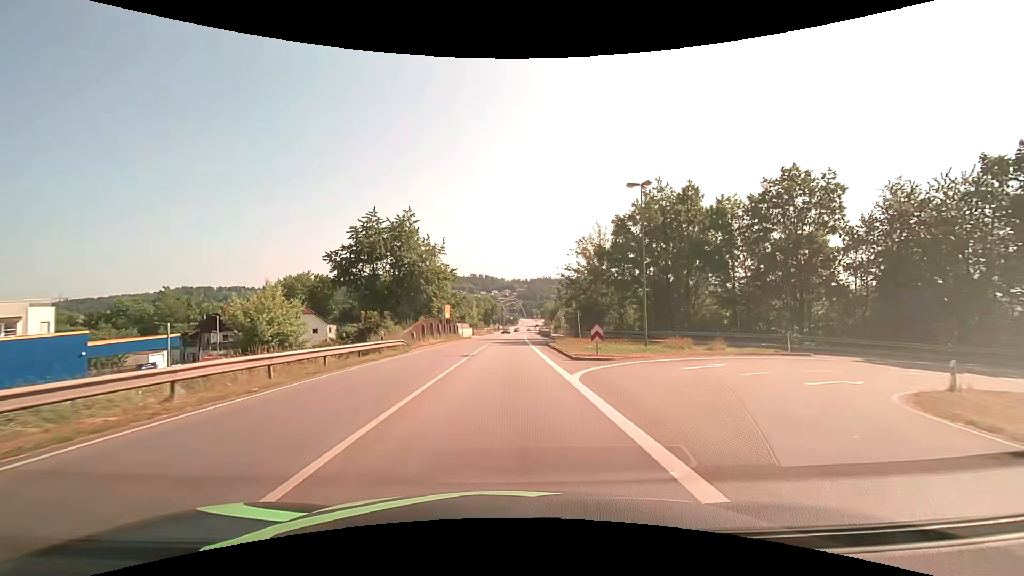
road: primary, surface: asphalt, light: Day
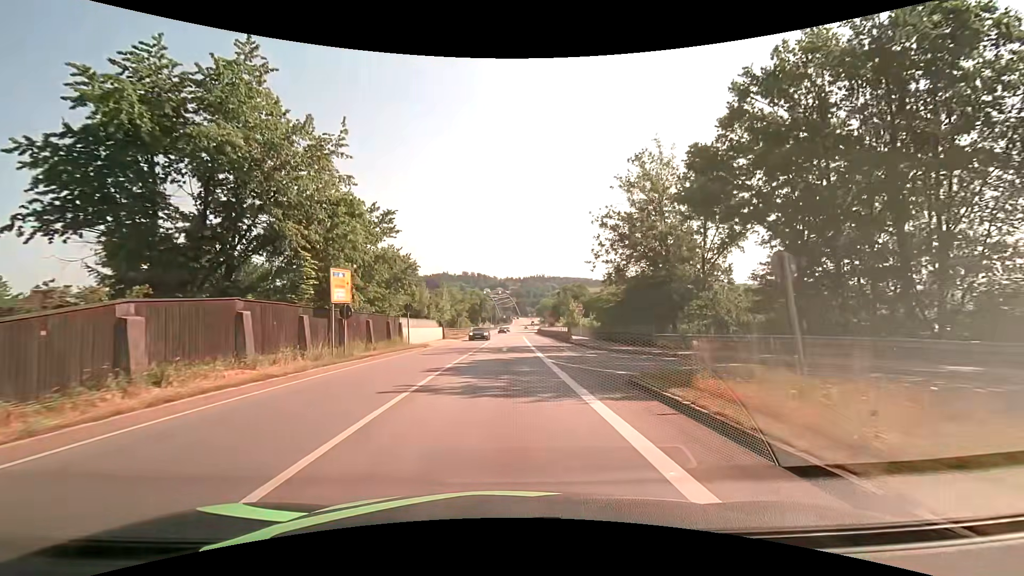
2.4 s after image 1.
(+0.3, +30.6) m; +1°
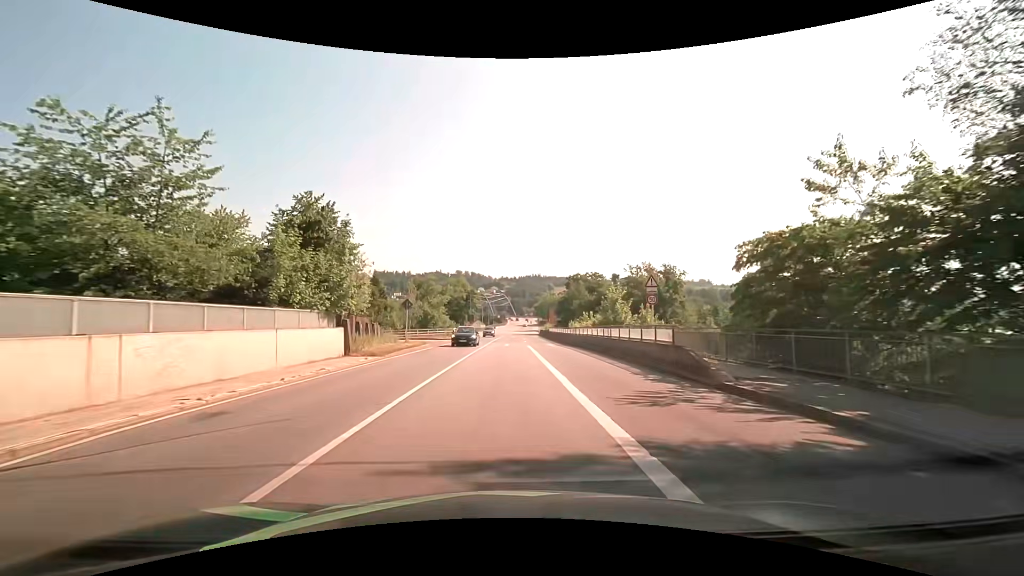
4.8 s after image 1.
(+0.2, +30.6) m; +1°
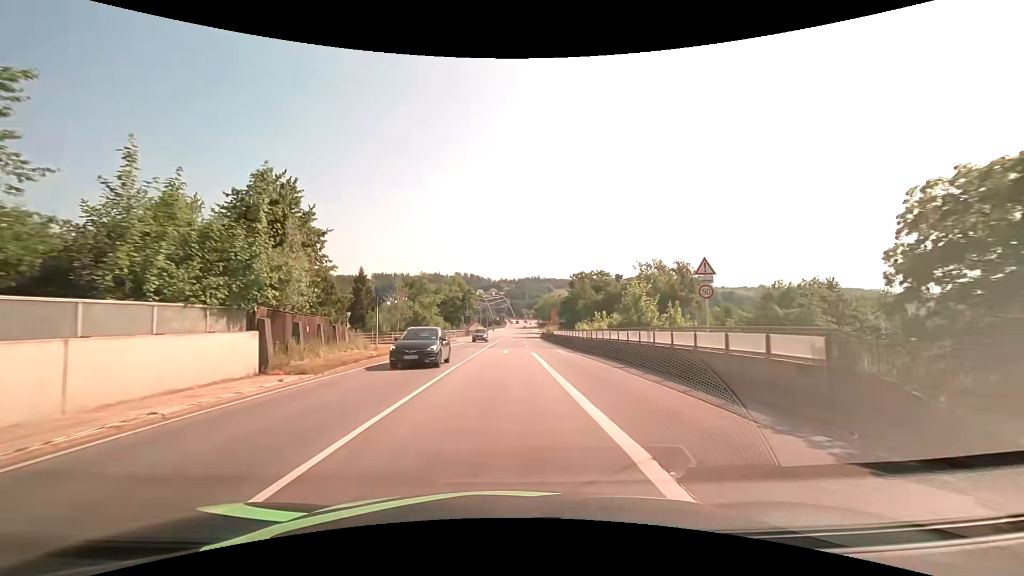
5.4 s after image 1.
(0.0, +7.6) m; 0°
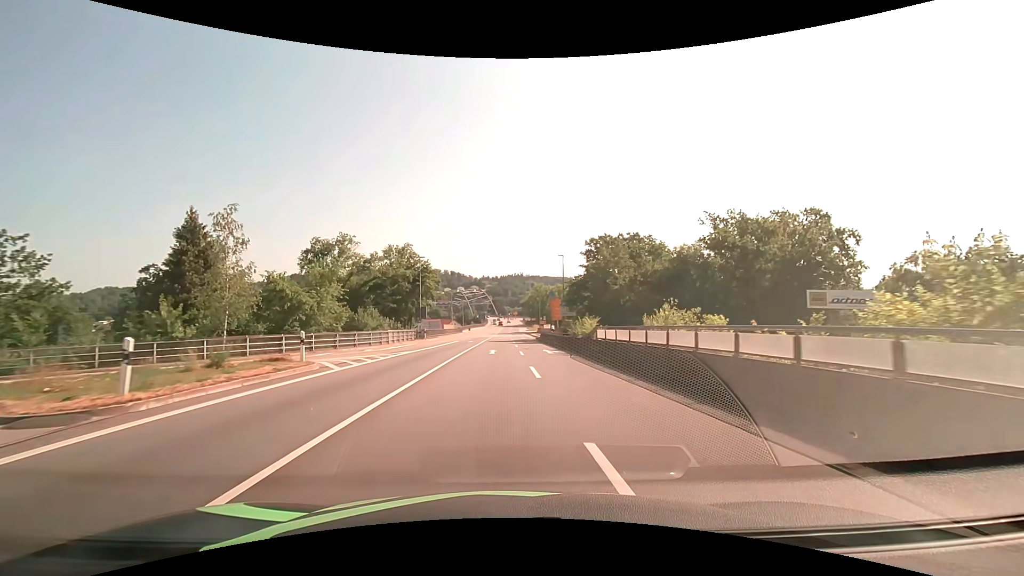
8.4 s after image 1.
(+0.5, +38.1) m; +2°
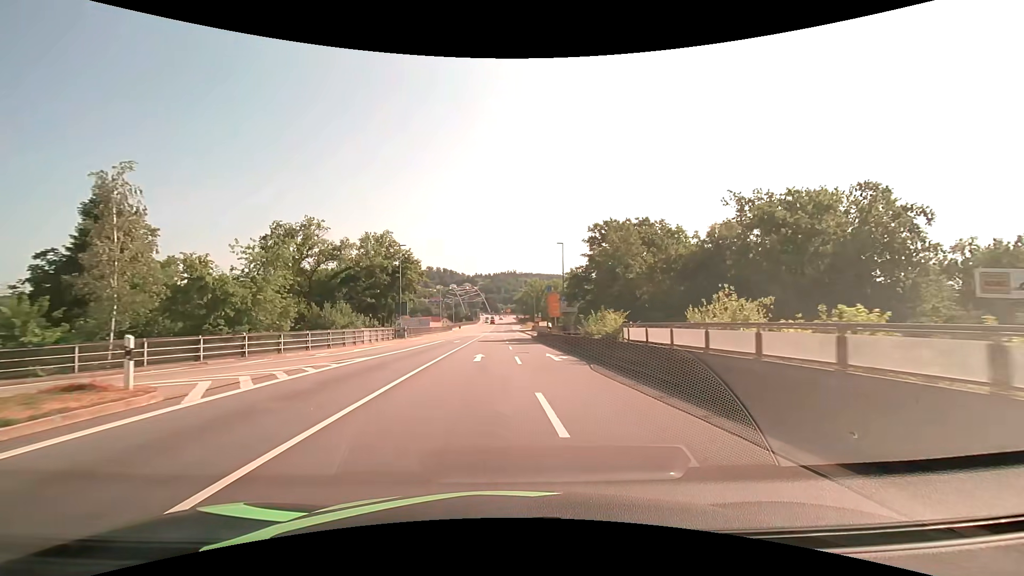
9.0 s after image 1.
(0.0, +7.6) m; +1°
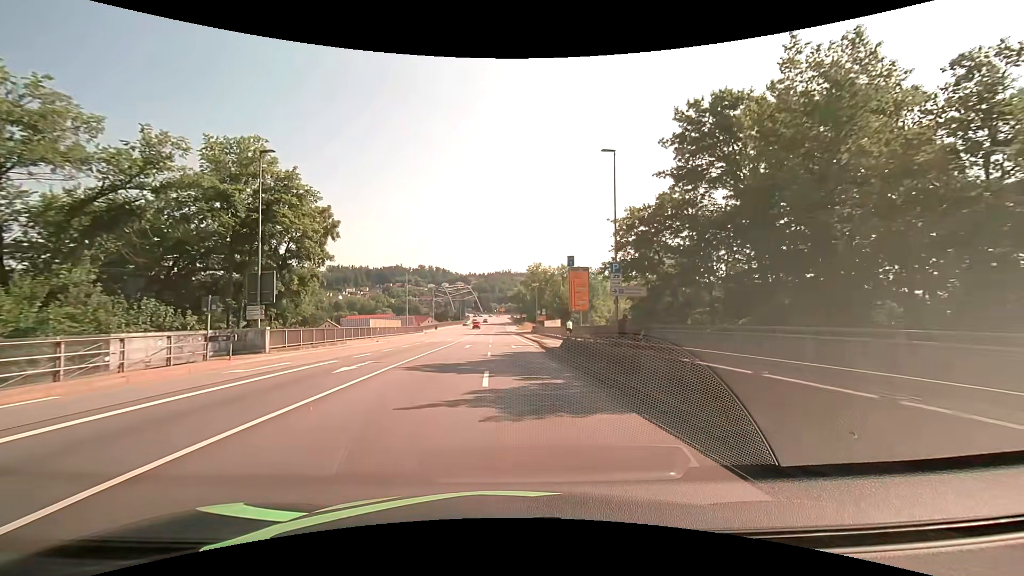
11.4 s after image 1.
(+0.3, +30.5) m; +1°
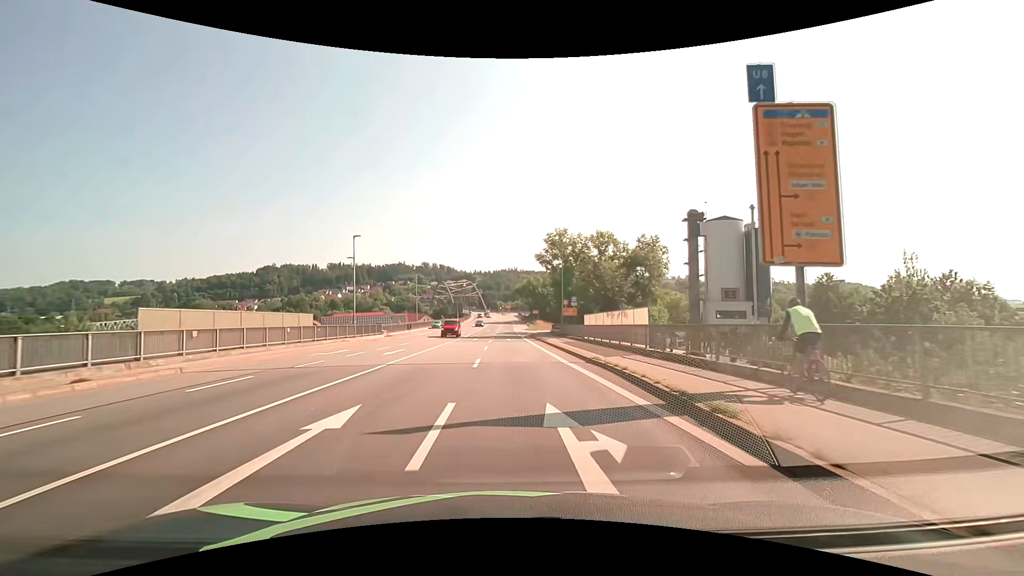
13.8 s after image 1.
(-0.3, +30.5) m; -1°
(0, +10) (0, +20) (0, +30) (0, +40) (0, +50) (0, +60) (+1, +70) (+2, +80) (+4, +90) (+7, +99) m
